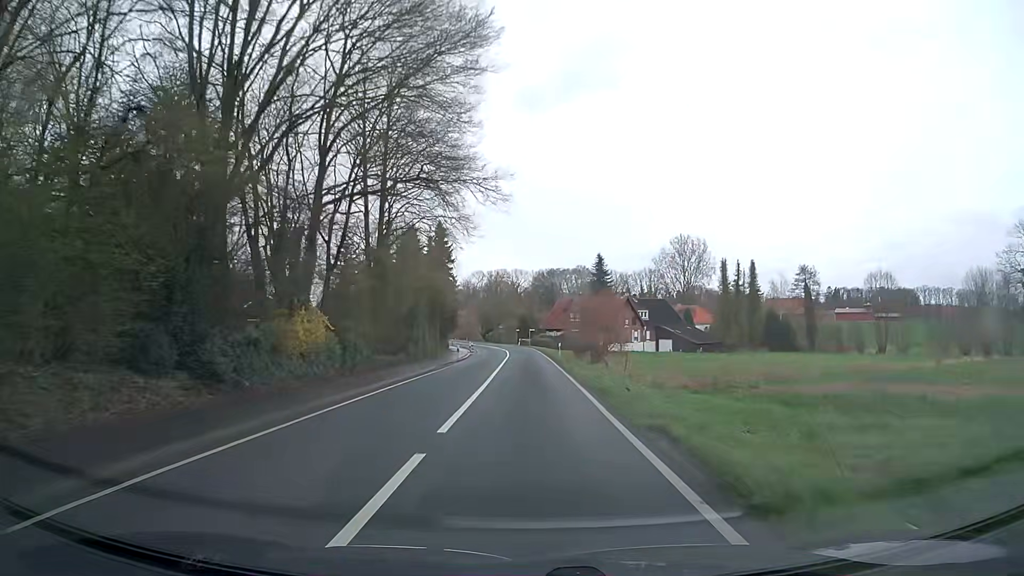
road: secondary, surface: asphalt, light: Day
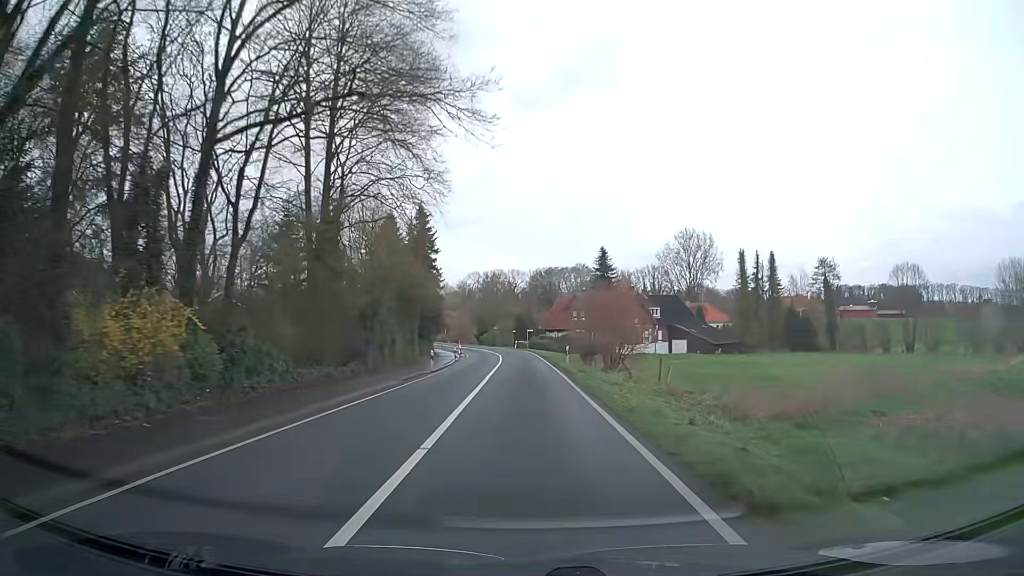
(+0.1, +11.3) m; 0°
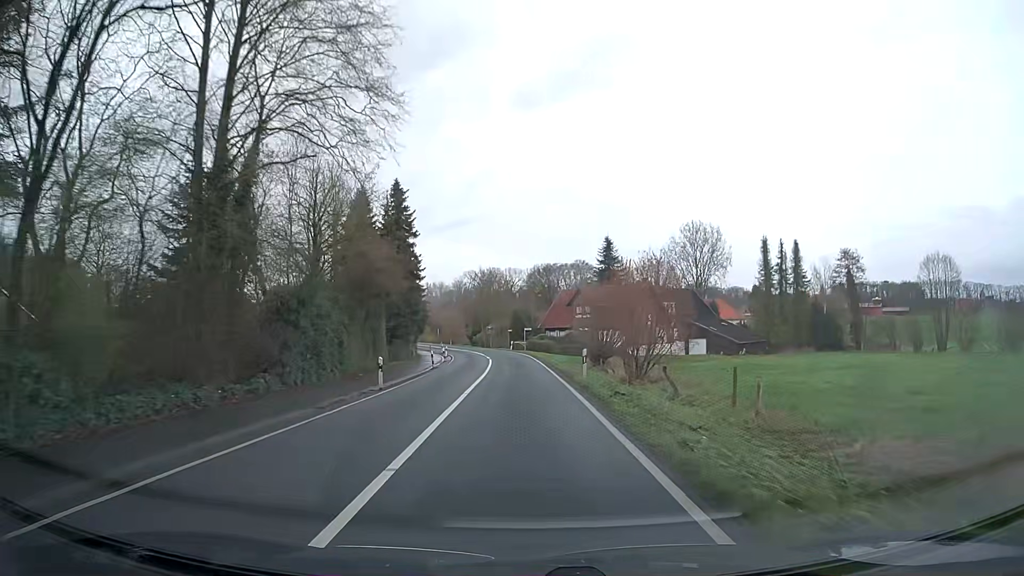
(0.0, +11.3) m; 0°
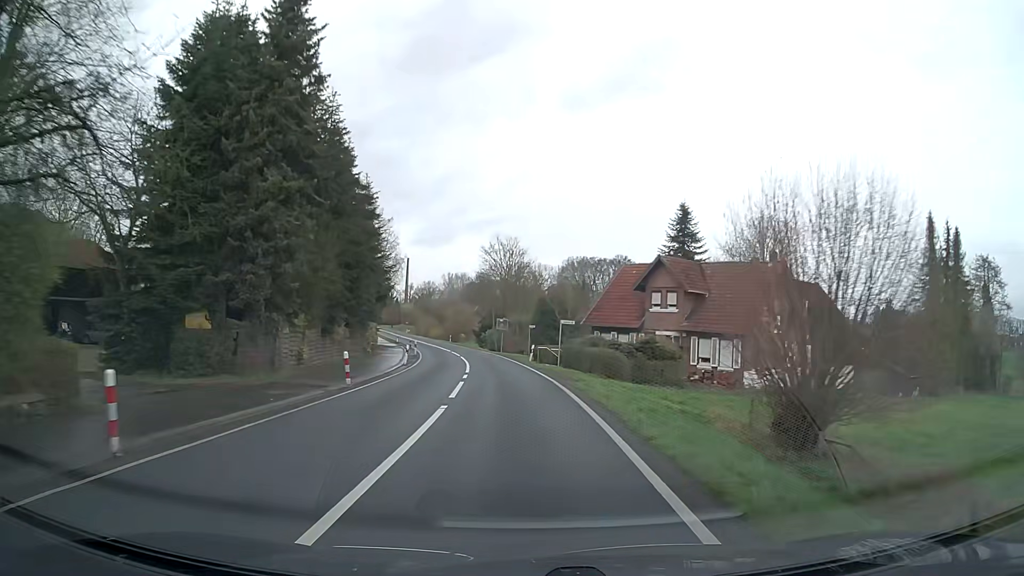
(-0.4, +34.2) m; -2°
